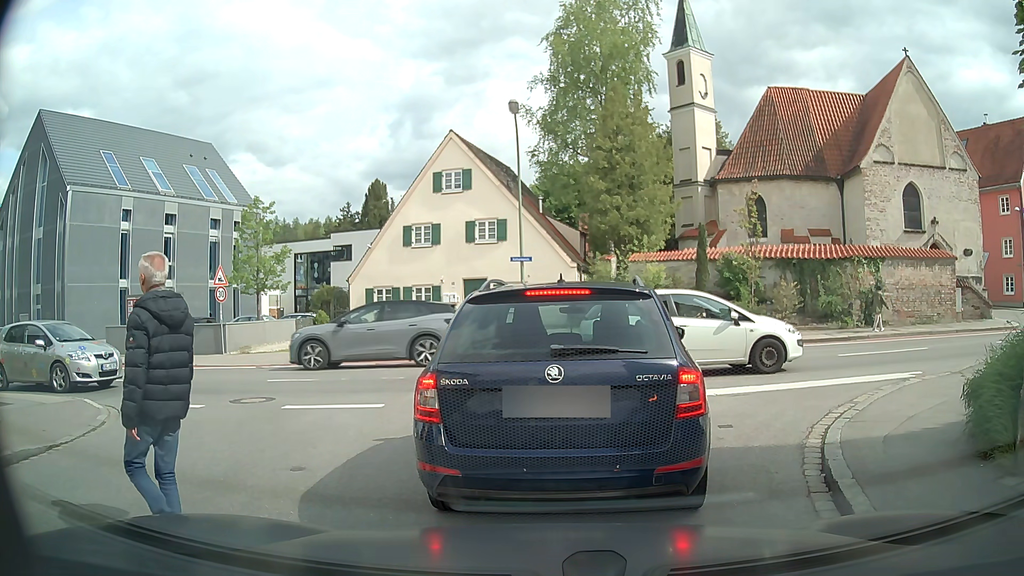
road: residential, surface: asphalt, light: Day
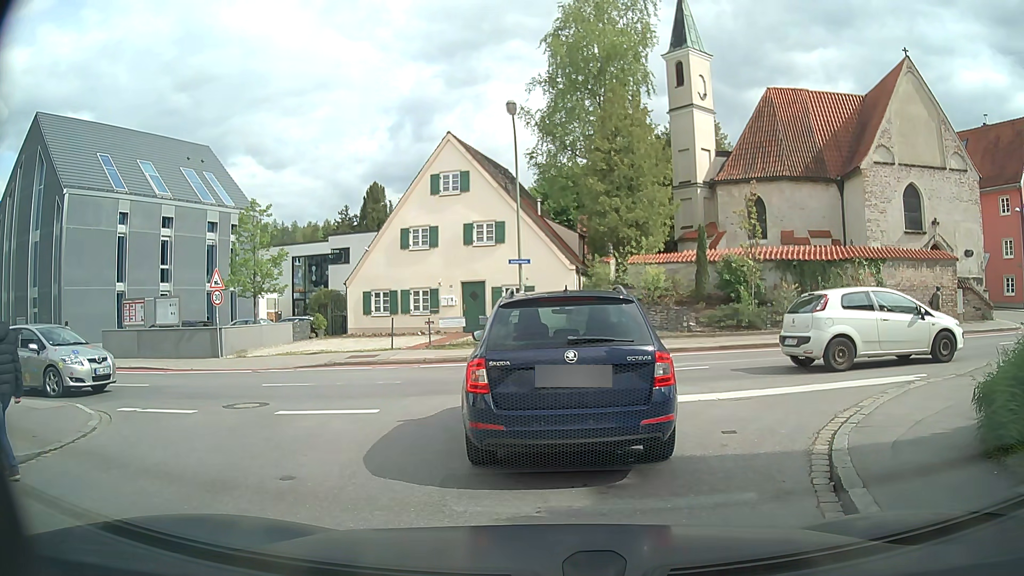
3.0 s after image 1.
(0.0, +0.2) m; 0°
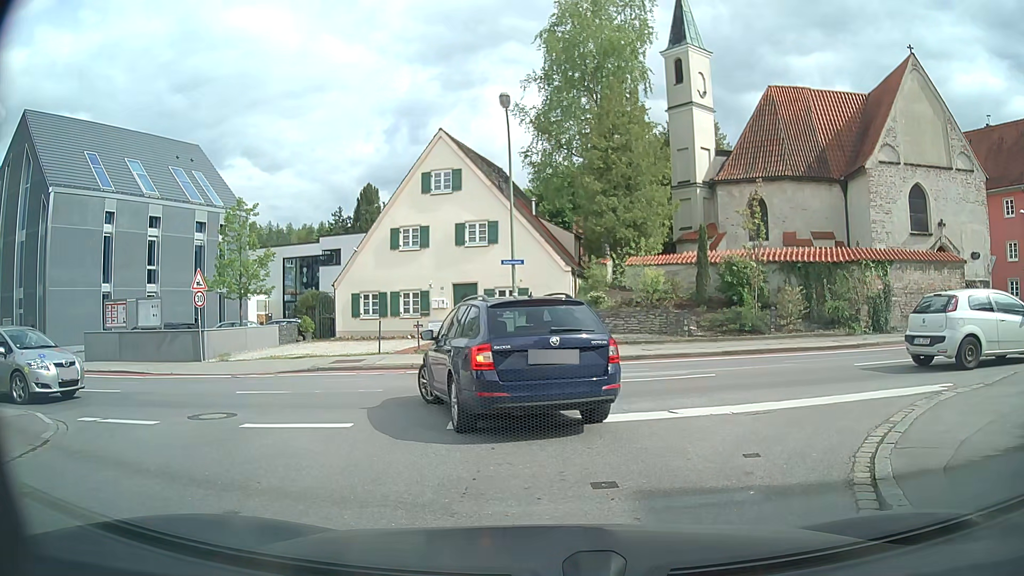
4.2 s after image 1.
(0.0, +1.1) m; 0°
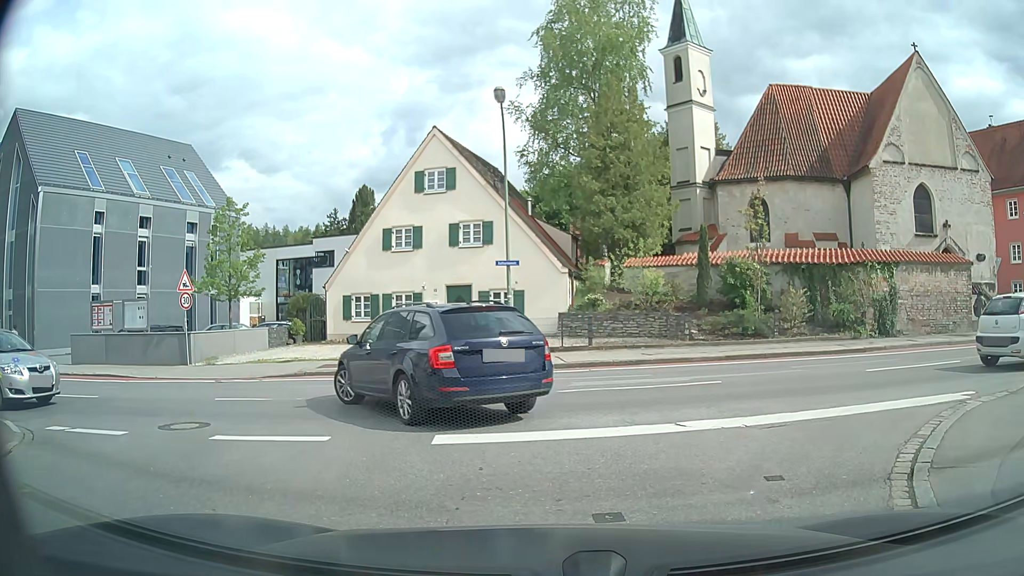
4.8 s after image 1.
(0.0, +0.8) m; +2°
